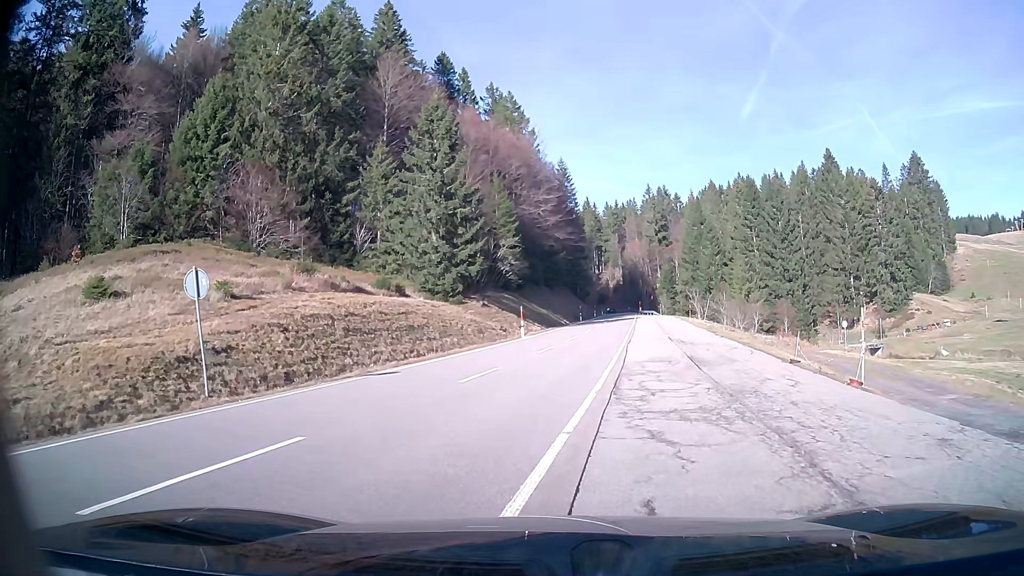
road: secondary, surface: asphalt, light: Day
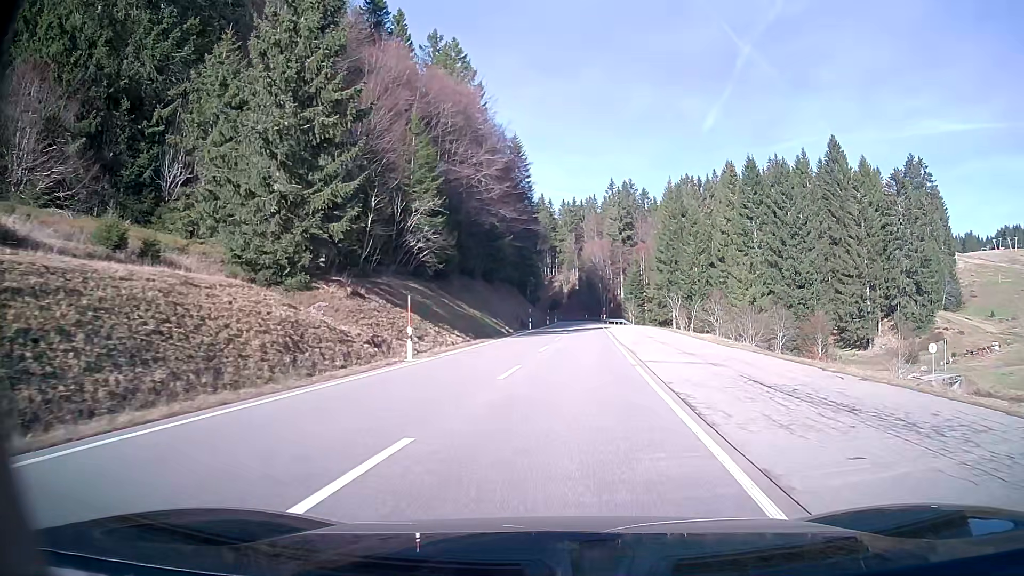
(+1.0, +25.0) m; +5°
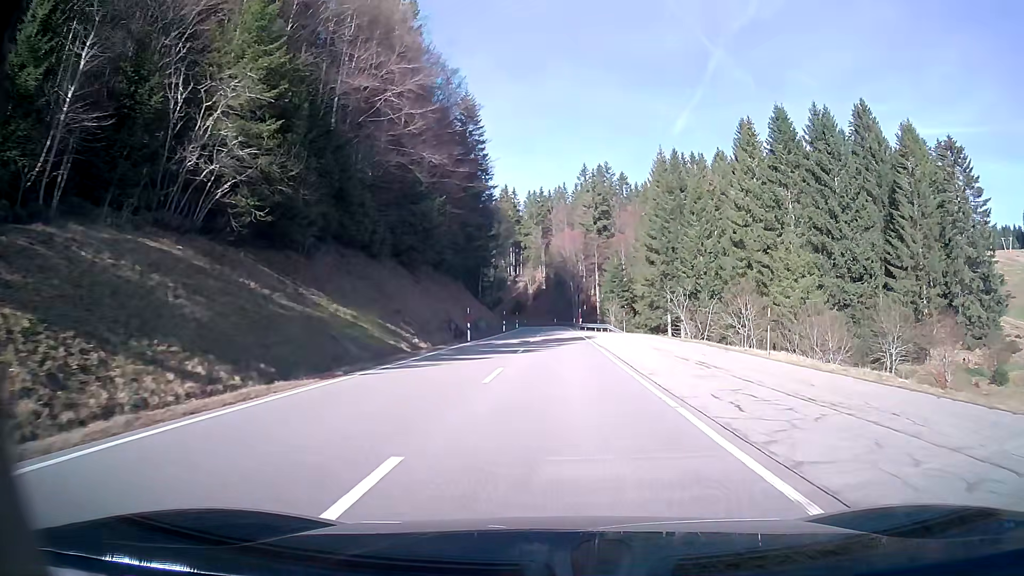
(+0.7, +25.1) m; +2°
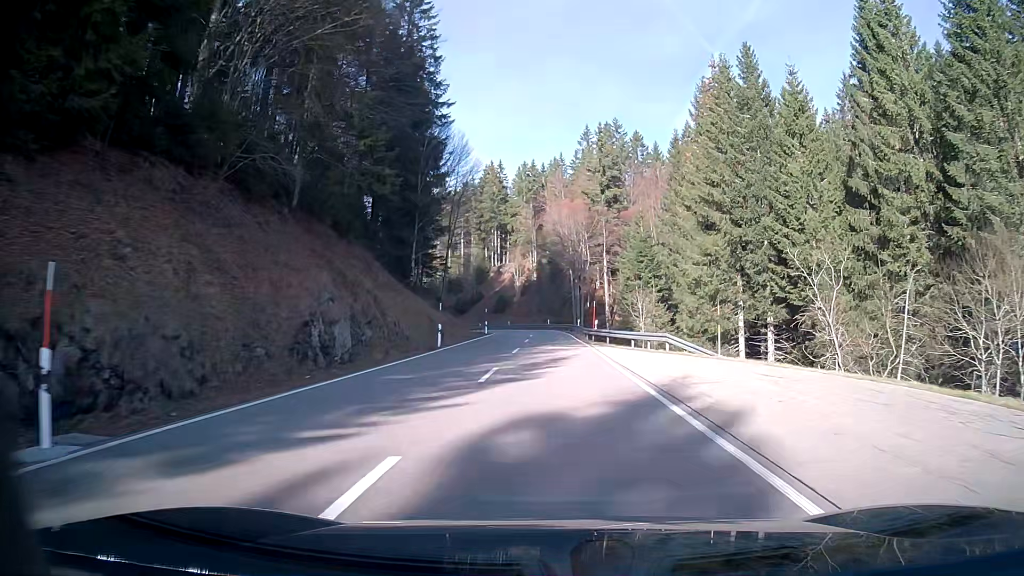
(+0.1, +35.8) m; 0°
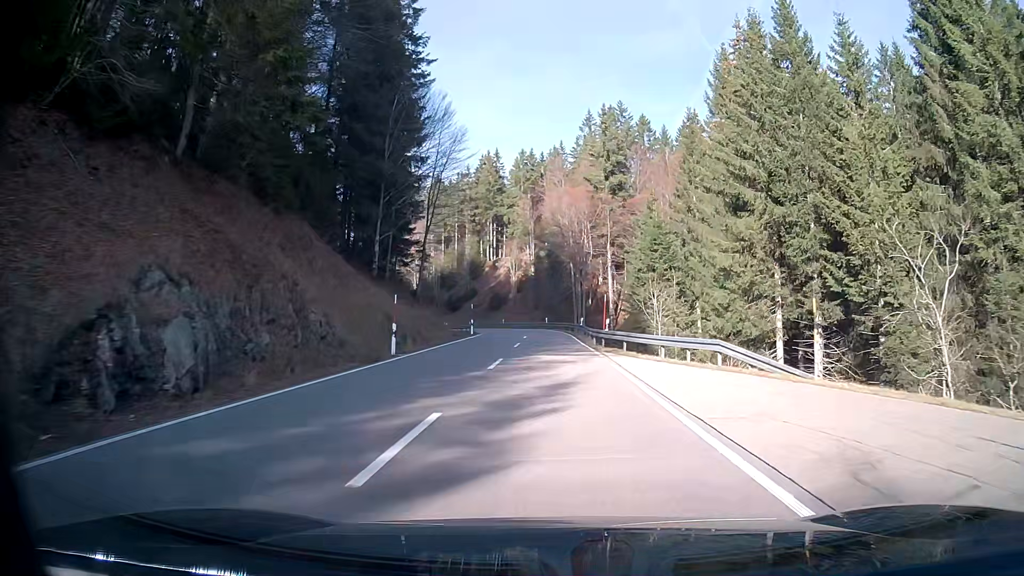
(0.0, +9.1) m; 0°
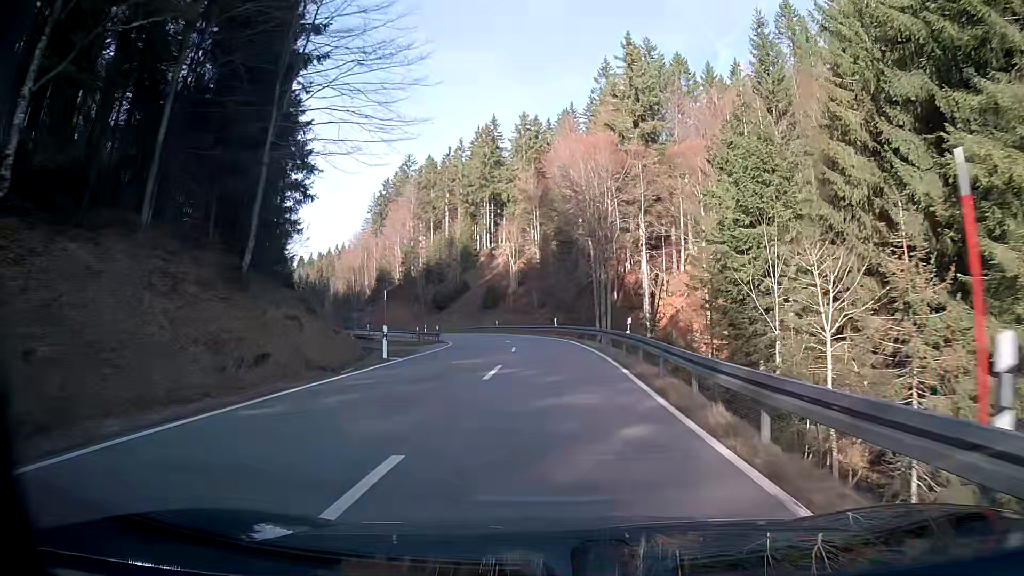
(-0.2, +27.0) m; -1°
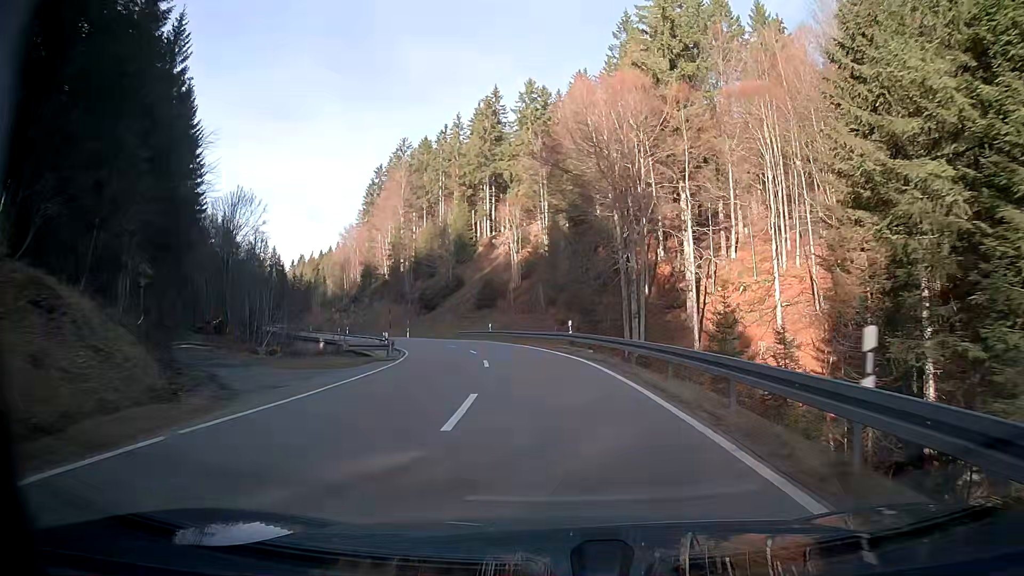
(-0.2, +17.7) m; -2°
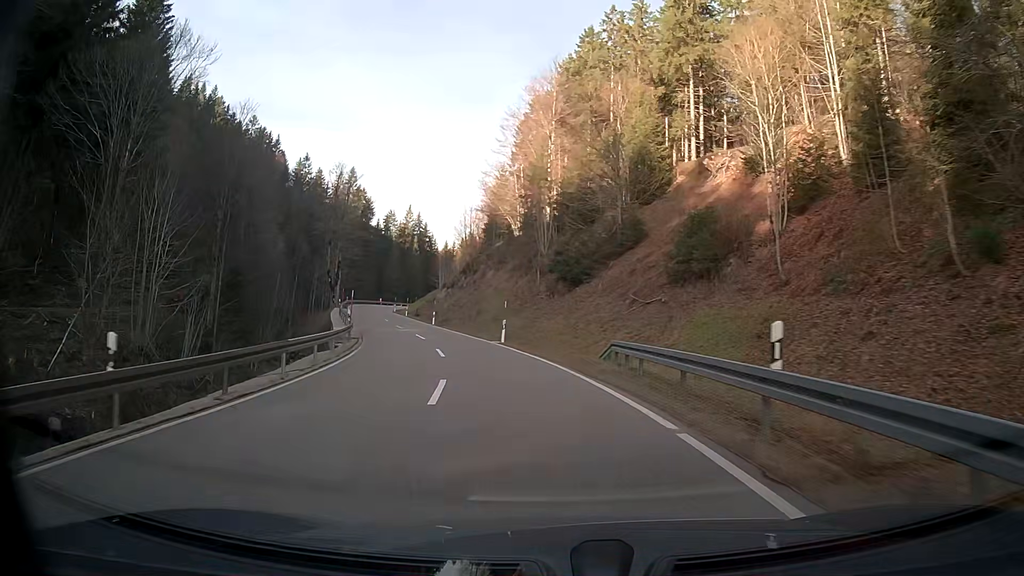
(-5.7, +45.2) m; -17°
(0, +10) (-2, +20) (-4, +30) (-6, +39) (-9, +49) (-12, +58) (-15, +68) (-18, +78) (-21, +87) (-23, +97) m
